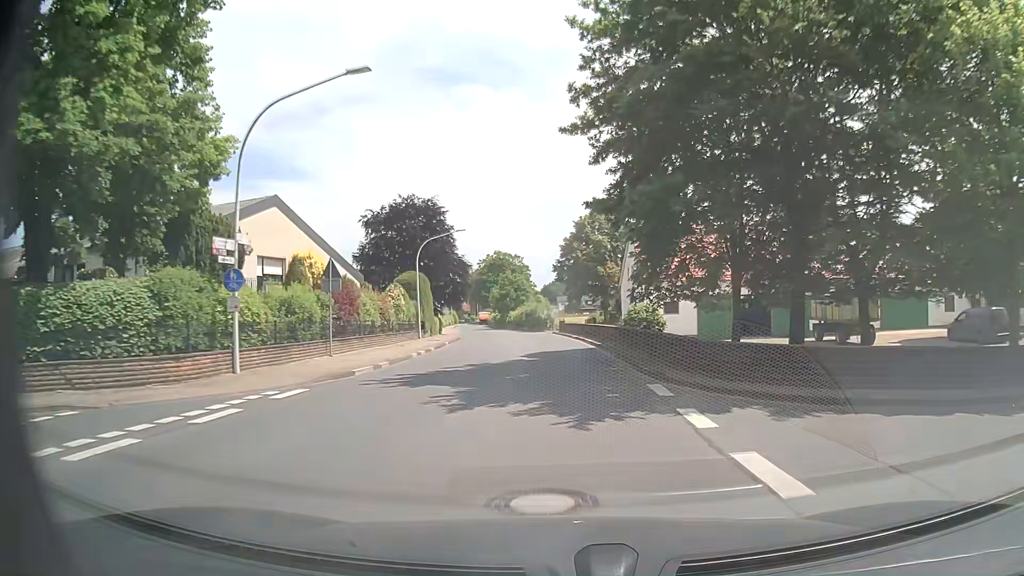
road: tertiary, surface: asphalt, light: Day
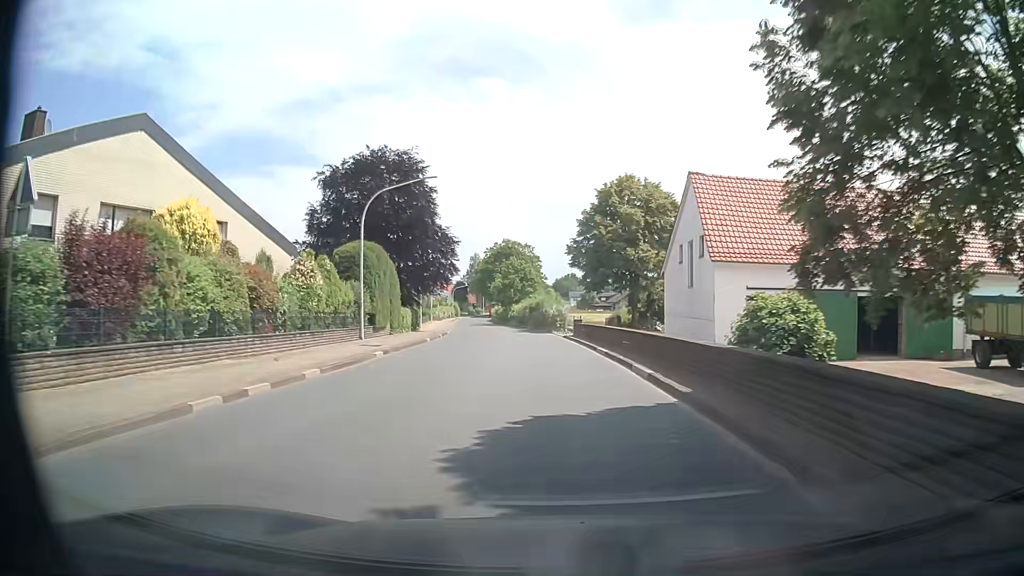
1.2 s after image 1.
(-0.1, +16.2) m; -1°
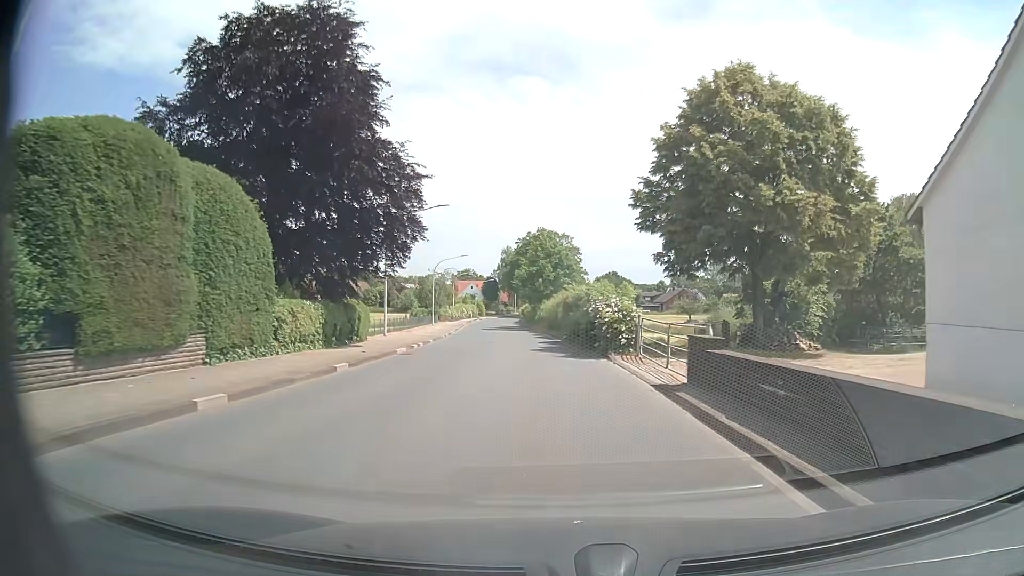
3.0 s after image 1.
(-0.3, +24.3) m; -3°
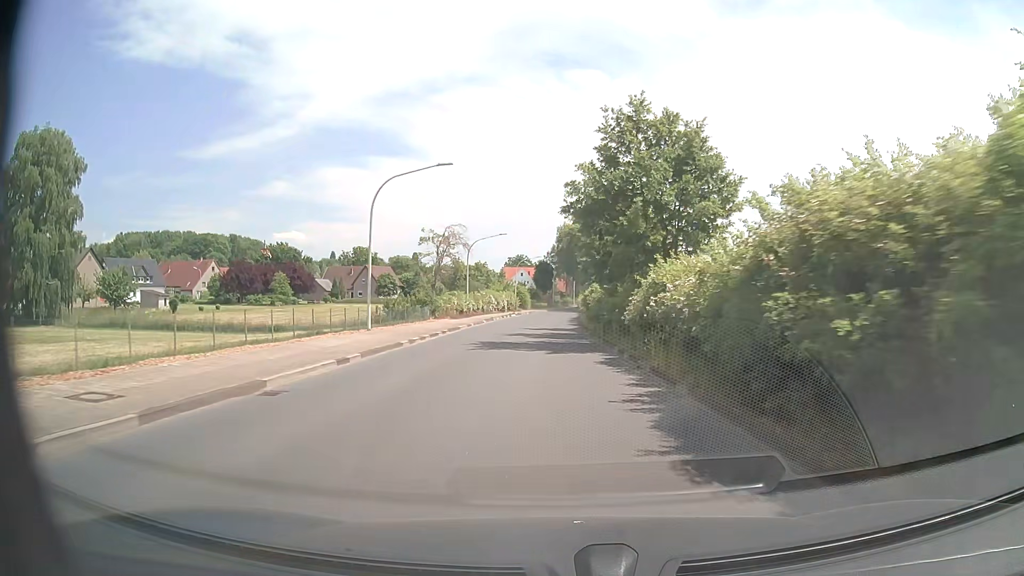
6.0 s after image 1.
(-1.9, +40.6) m; -5°
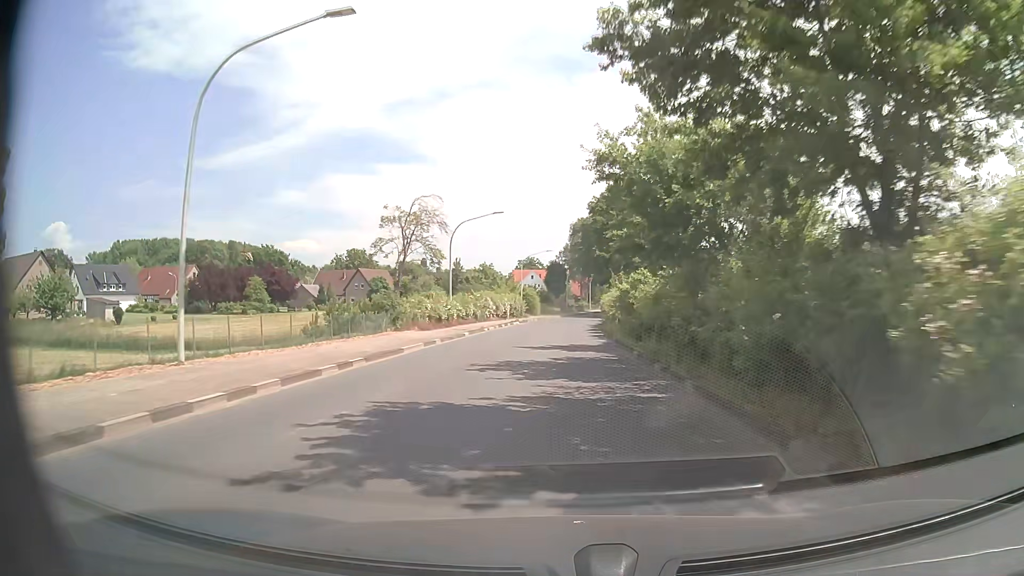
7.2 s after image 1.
(-0.1, +16.2) m; -1°
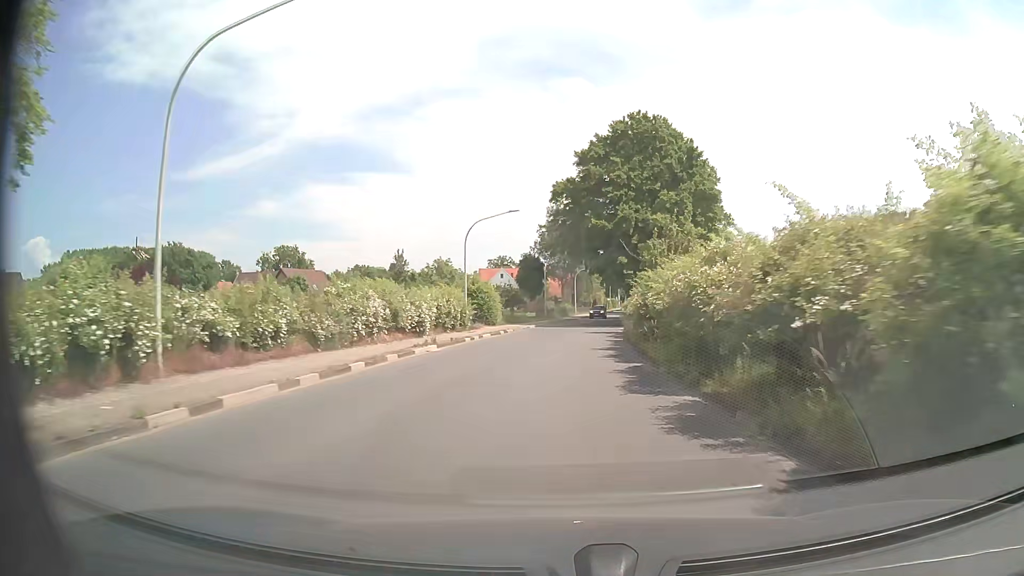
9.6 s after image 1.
(+0.1, +32.2) m; +2°
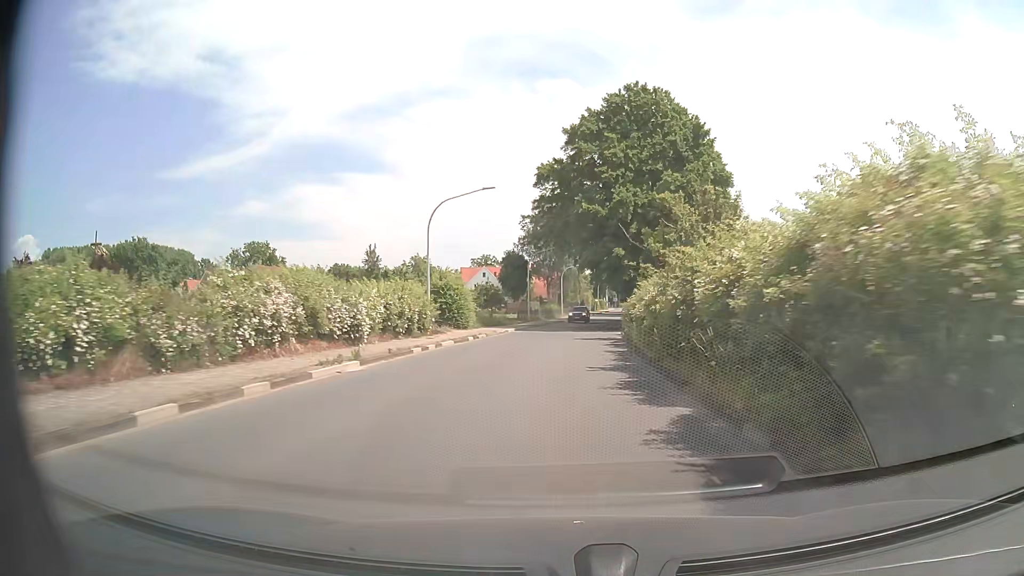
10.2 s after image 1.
(+0.1, +8.0) m; +1°
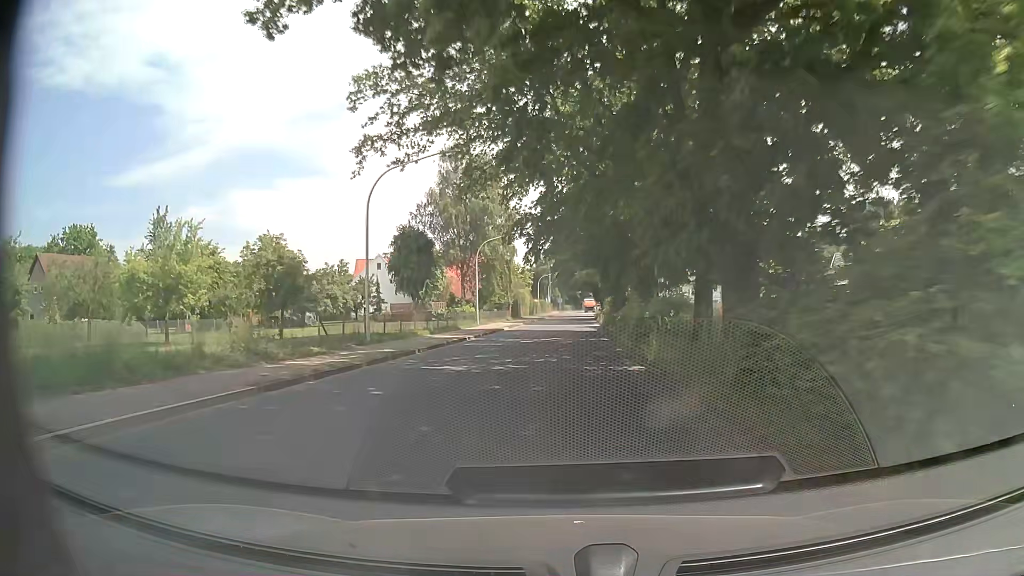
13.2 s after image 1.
(+2.1, +40.2) m; +5°
(0, +10) (0, +20) (0, +30) (+1, +40) (+1, +50) (+2, +60) (+2, +70) (+2, +80) (+3, +90) (+3, +100) m
